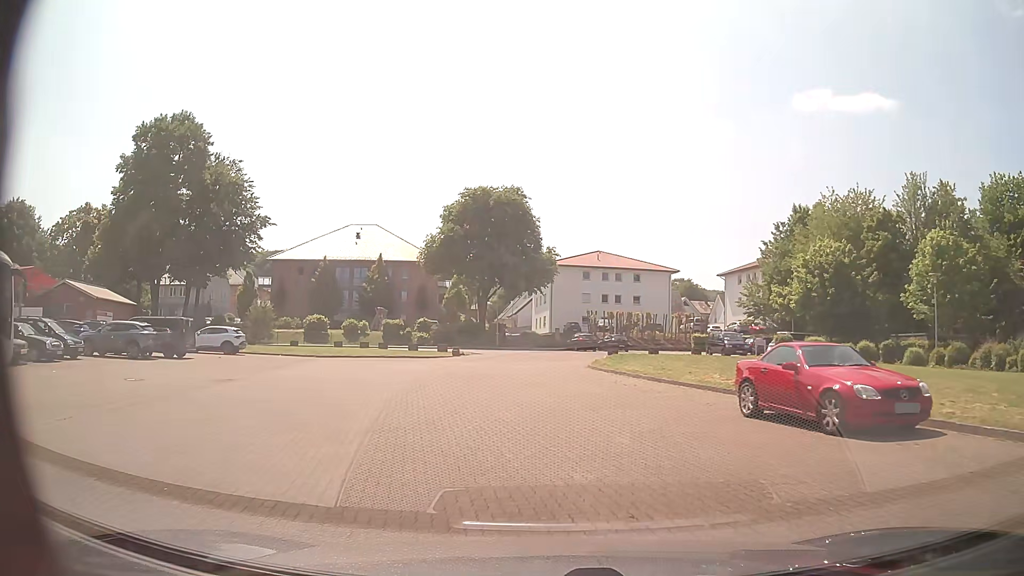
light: Day
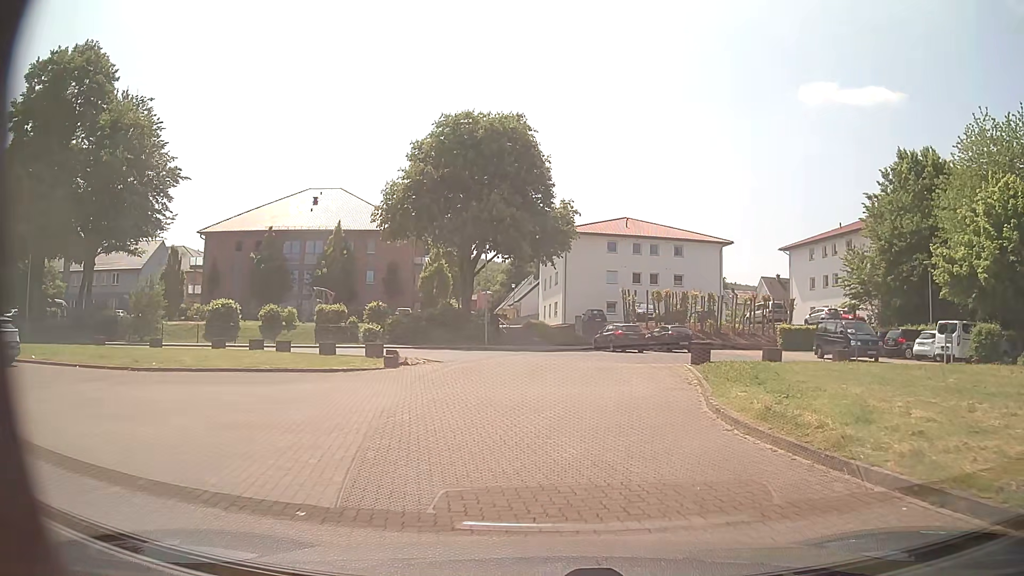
(-0.7, +21.8) m; 0°
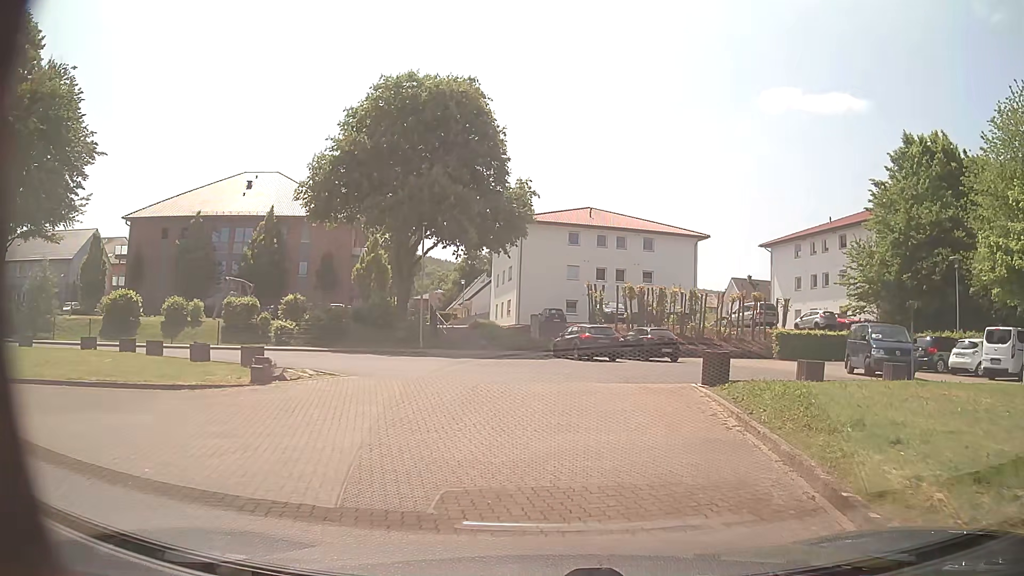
(+0.1, +7.3) m; +4°
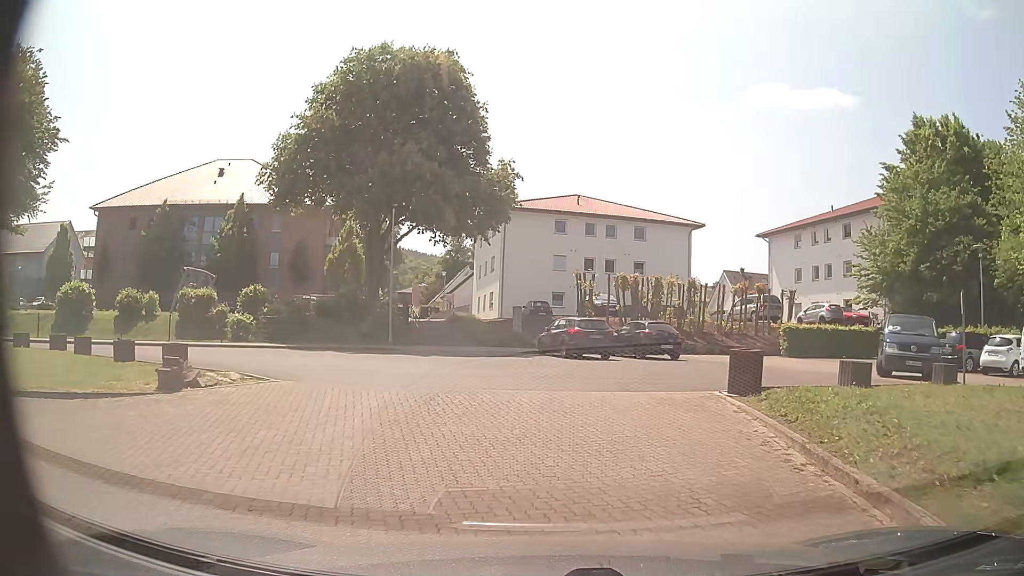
(0.0, +3.4) m; +1°
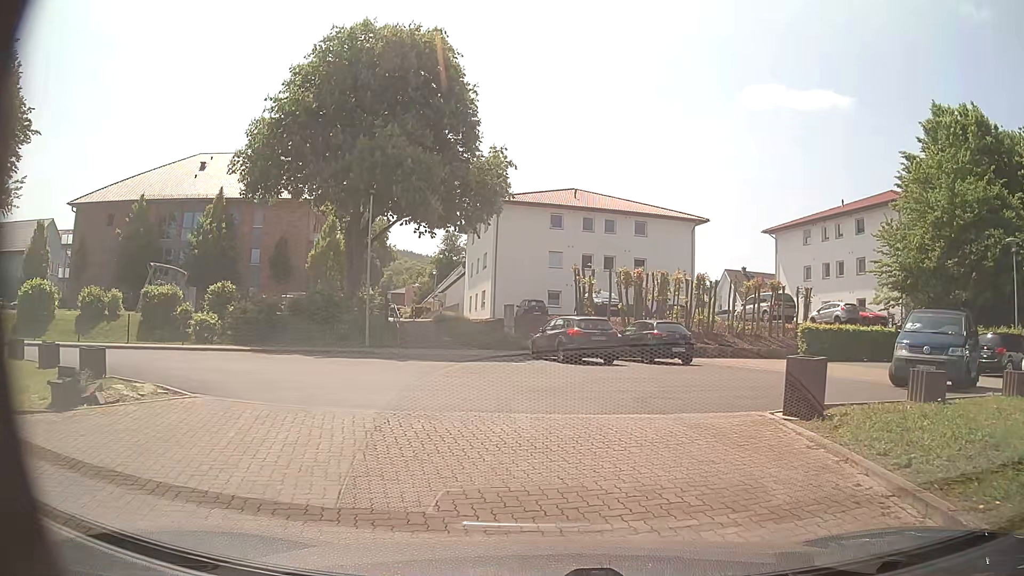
(0.0, +3.0) m; +1°
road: service
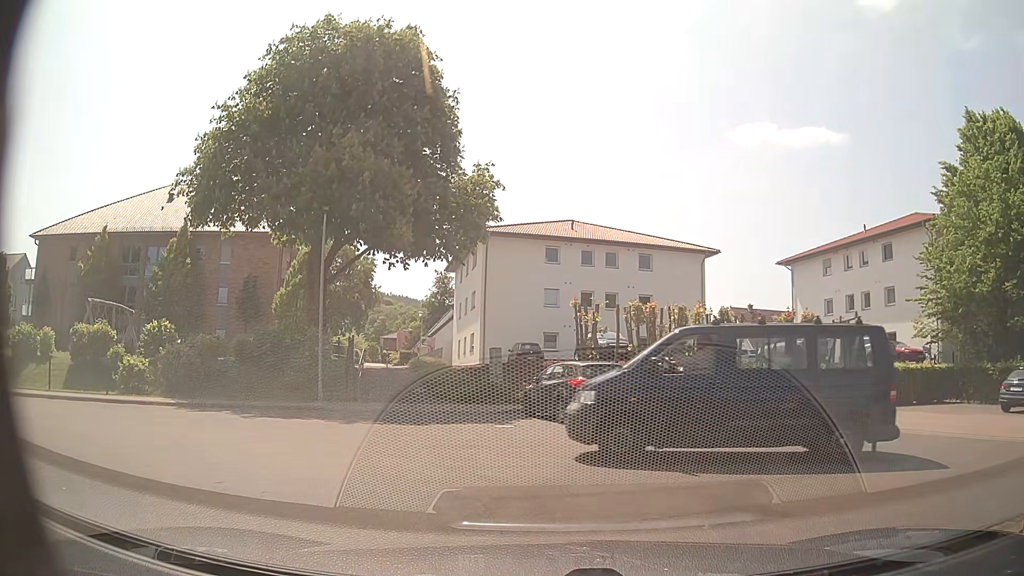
(0.0, +4.7) m; -1°
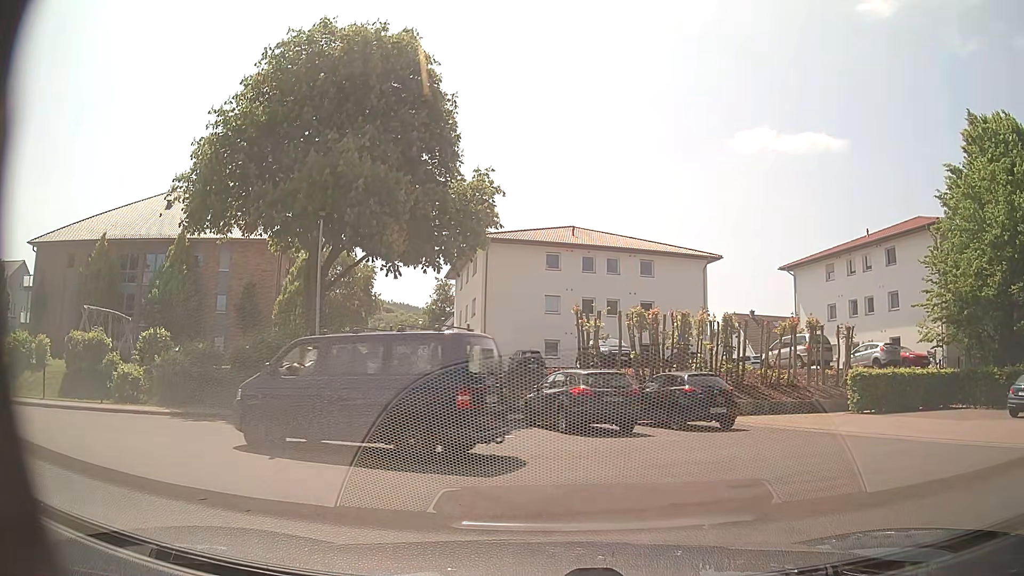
(0.0, +0.5) m; 0°
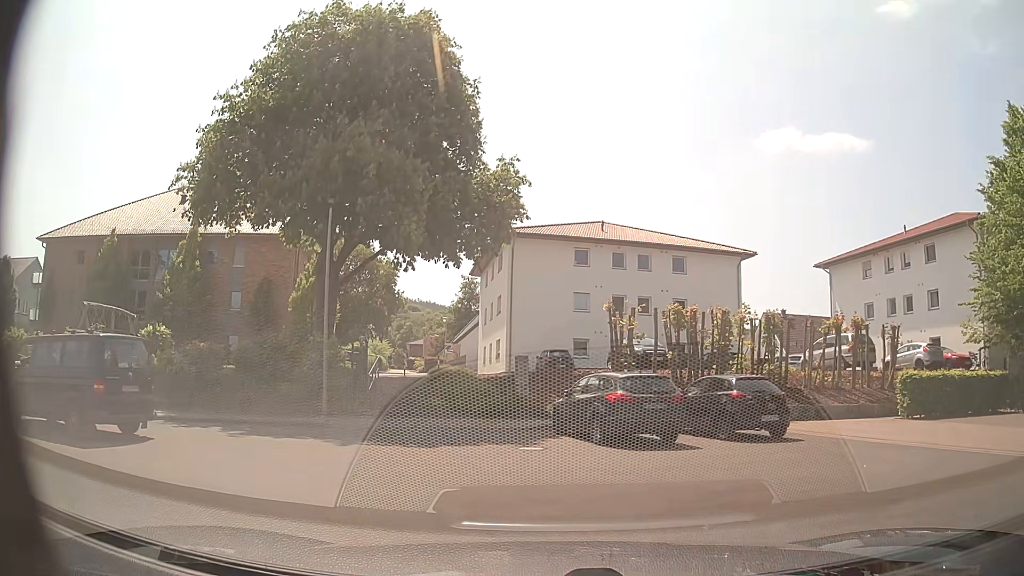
(0.0, +2.0) m; -1°
(-3, +9) (-12, +13) (-22, +12) (-32, +10) (-41, +7) (-50, +3) (-59, -2) (-68, -7) (-77, -11) (-87, -14) m
